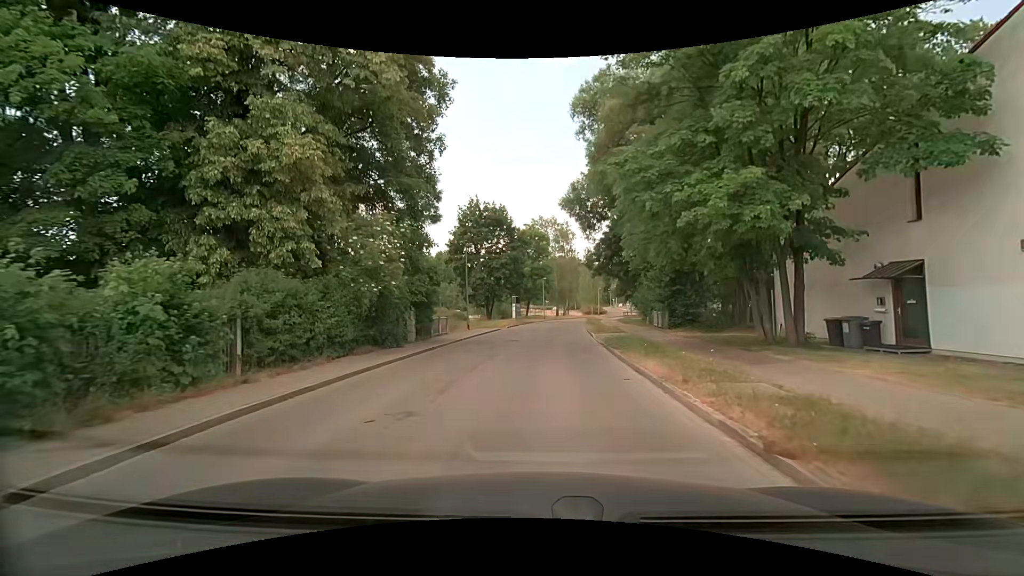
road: residential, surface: asphalt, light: Day
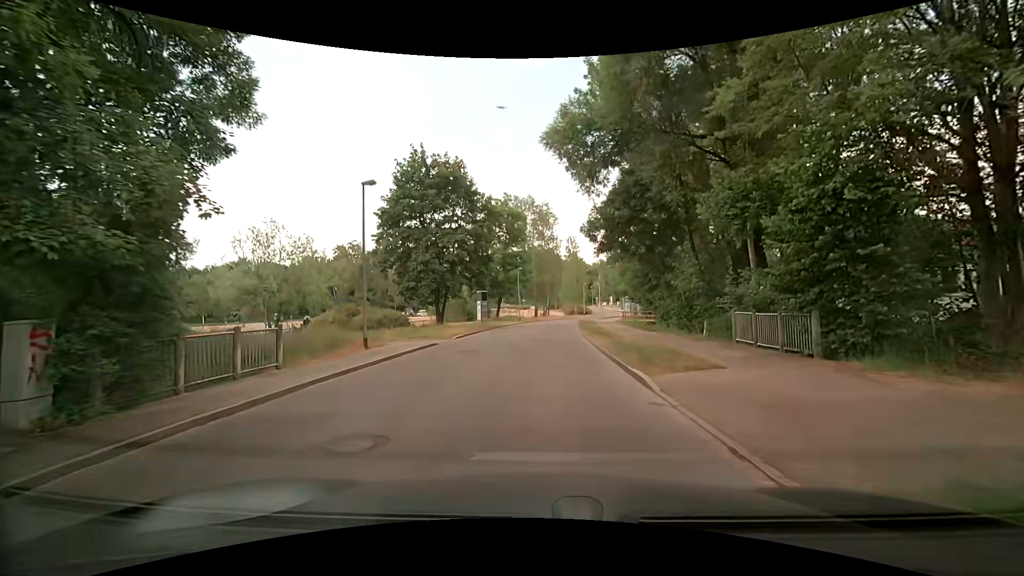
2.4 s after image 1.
(+0.4, +17.1) m; +2°
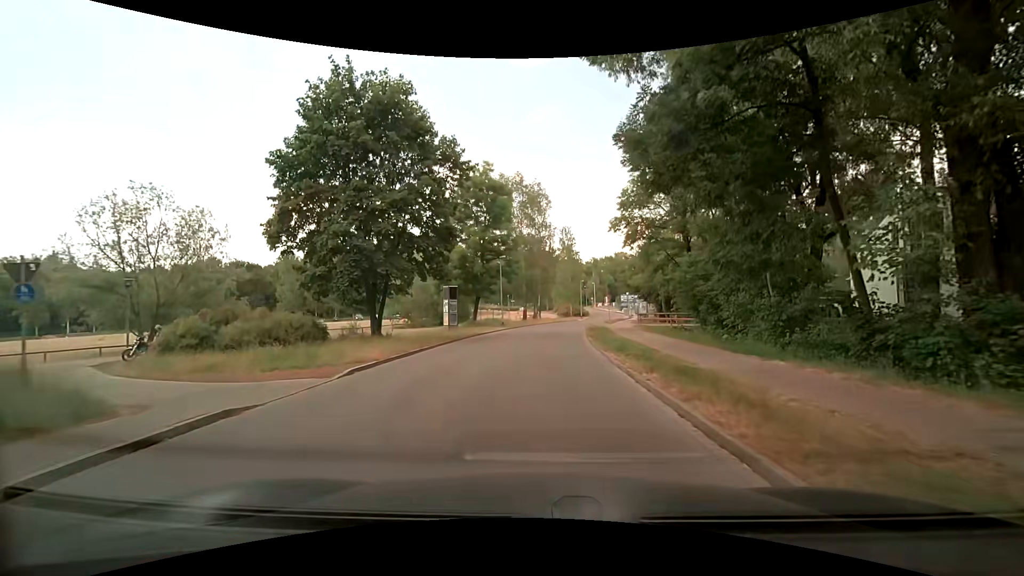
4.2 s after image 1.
(+0.1, +13.7) m; +1°
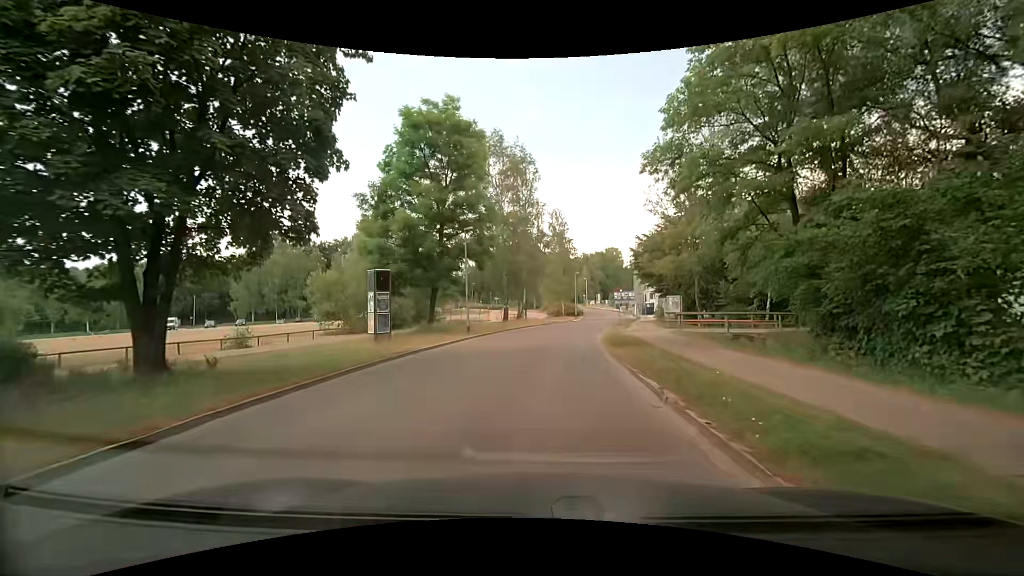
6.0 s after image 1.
(+0.2, +14.4) m; +2°
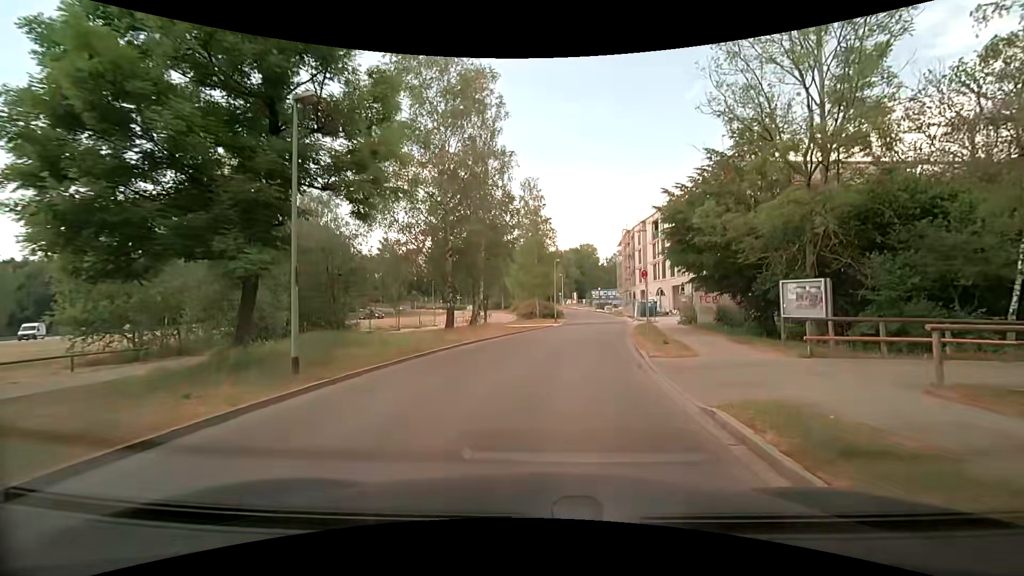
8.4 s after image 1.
(+0.3, +17.9) m; +3°
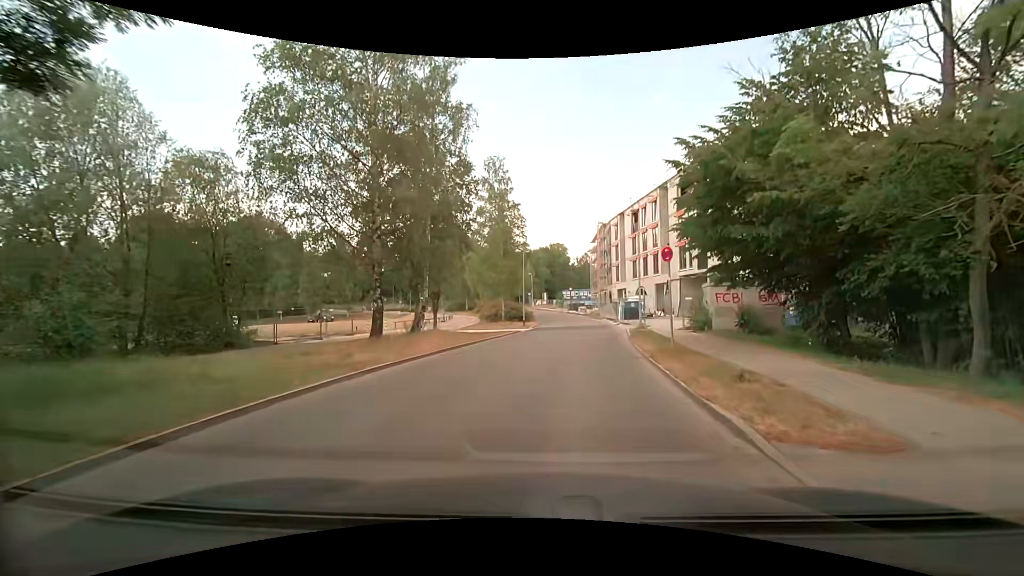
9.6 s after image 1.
(+0.3, +8.5) m; +3°
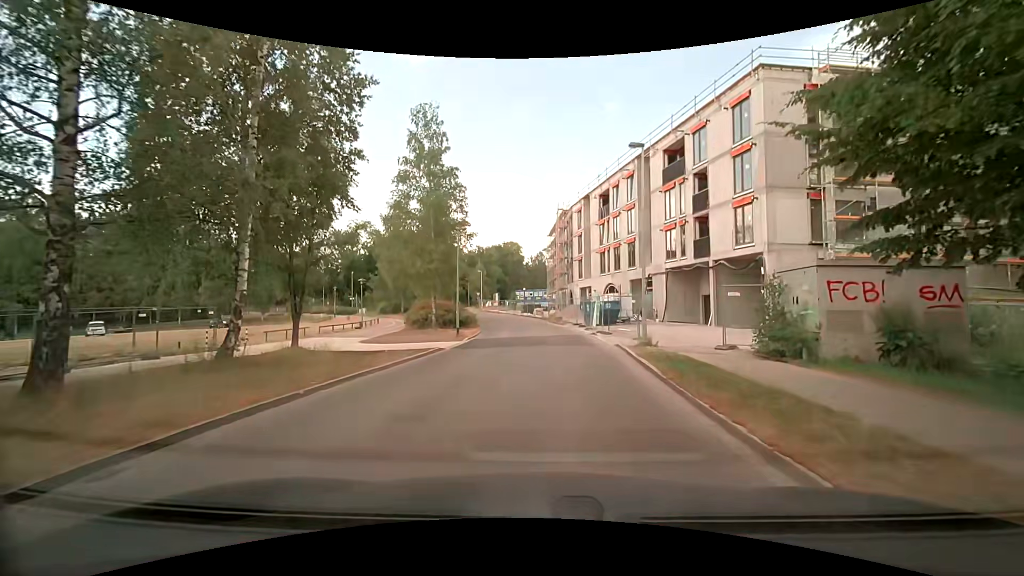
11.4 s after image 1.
(+0.7, +12.8) m; +5°
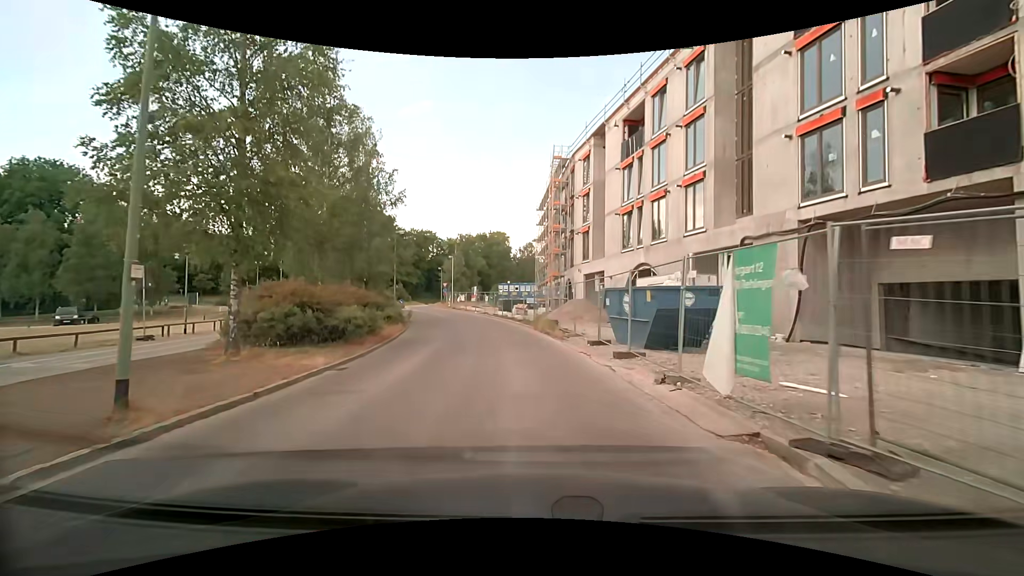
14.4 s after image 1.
(+1.0, +21.7) m; +2°
(0, +10) (-1, +20) (-3, +30) (-5, +40) (-7, +49) (-11, +59) (-15, +68) (-17, +78) (-16, +88) (-18, +97) m
